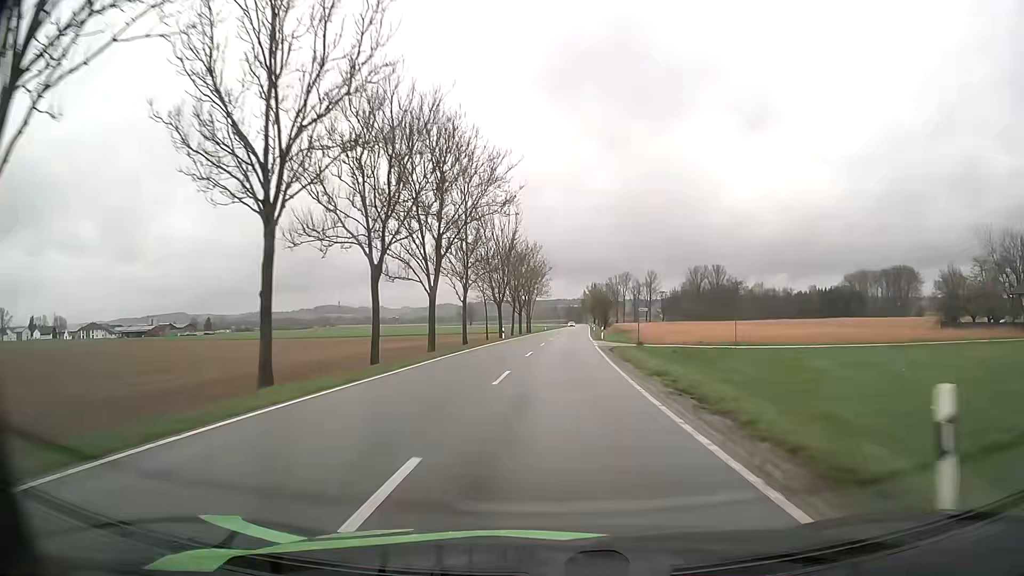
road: tertiary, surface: asphalt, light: Day
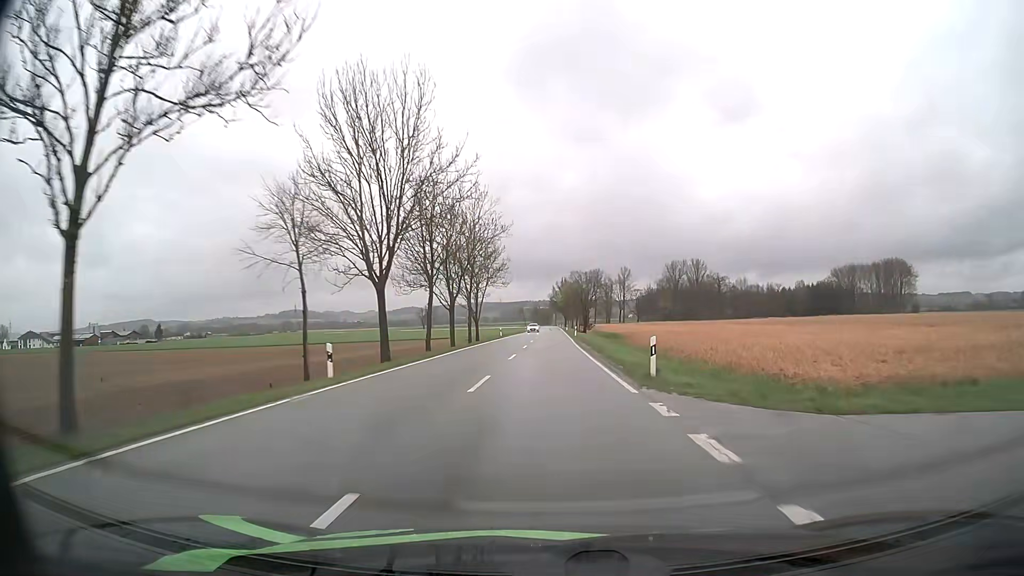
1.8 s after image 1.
(+1.0, +38.2) m; +3°
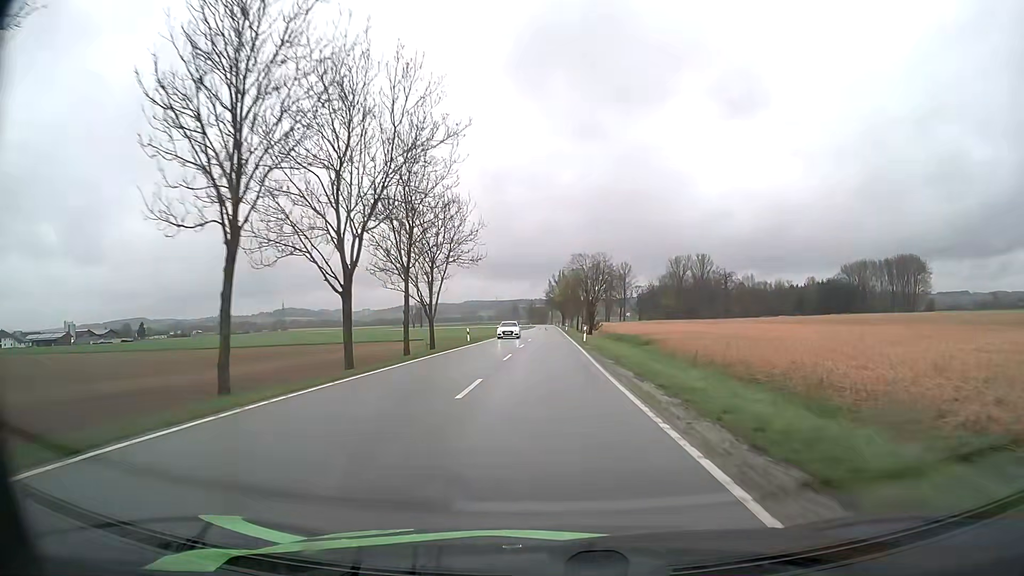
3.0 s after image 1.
(0.0, +25.8) m; 0°
(0, +10) (0, +20) (0, +30) (0, +40) (0, +50) (0, +60) (0, +70) (0, +80) (0, +90) (0, +100) m
